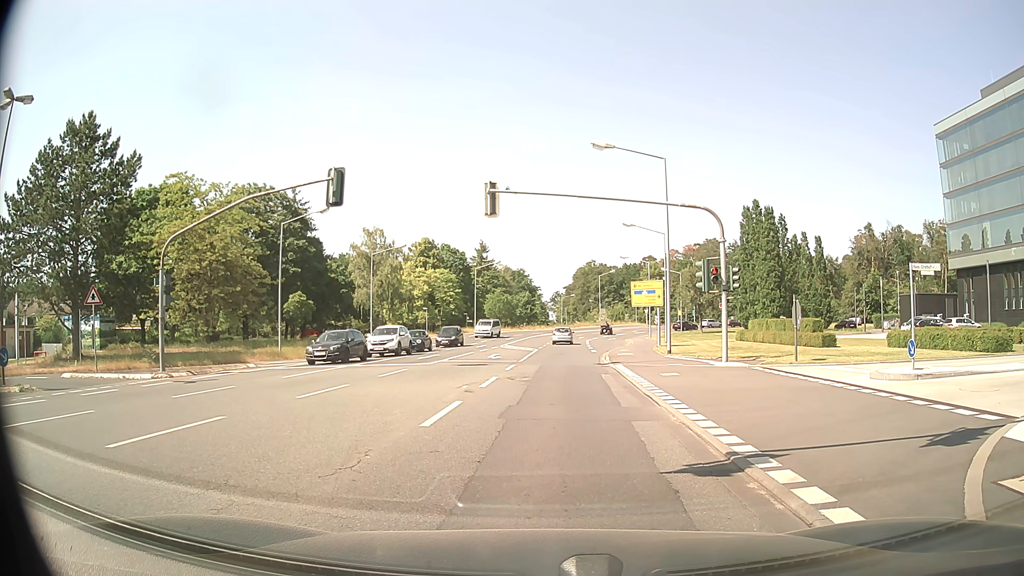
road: tertiary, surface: asphalt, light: Day
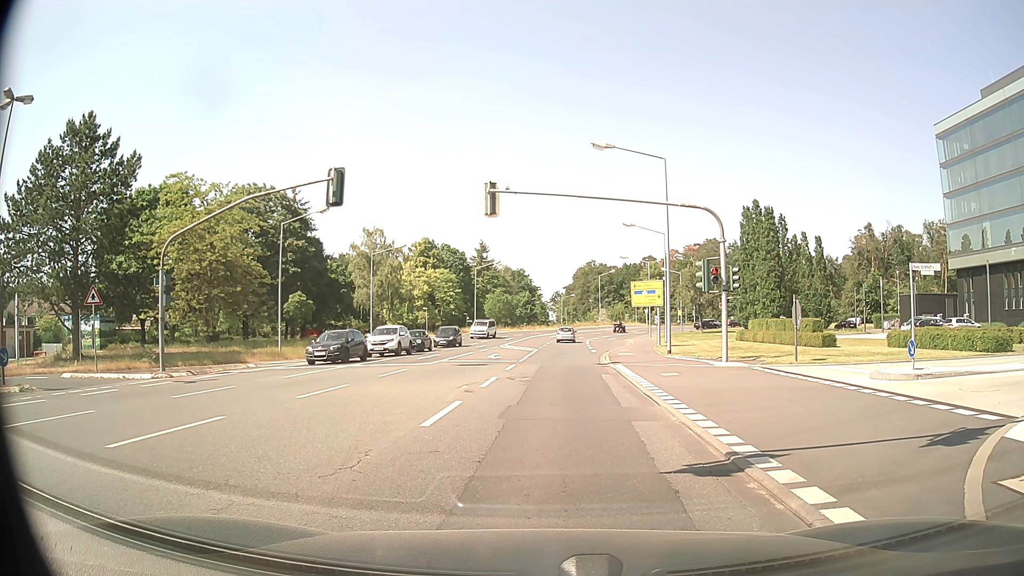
(0.0, 0.0) m; 0°
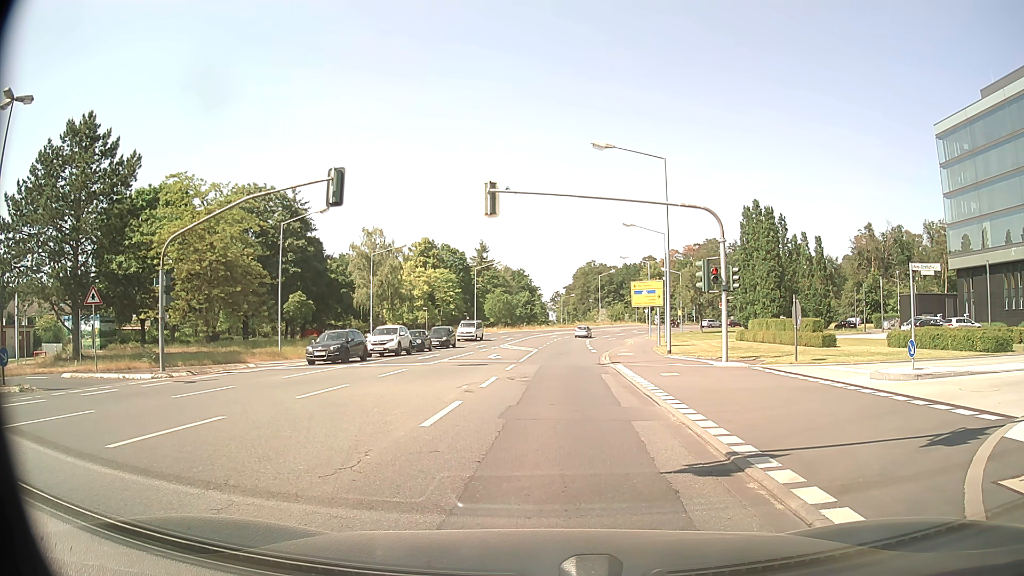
(0.0, 0.0) m; 0°
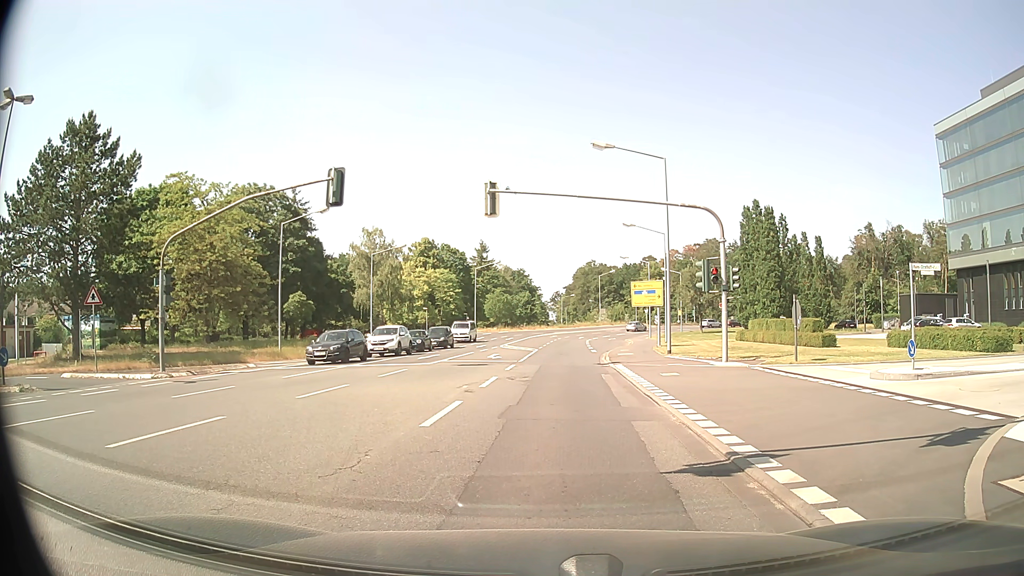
(0.0, 0.0) m; 0°
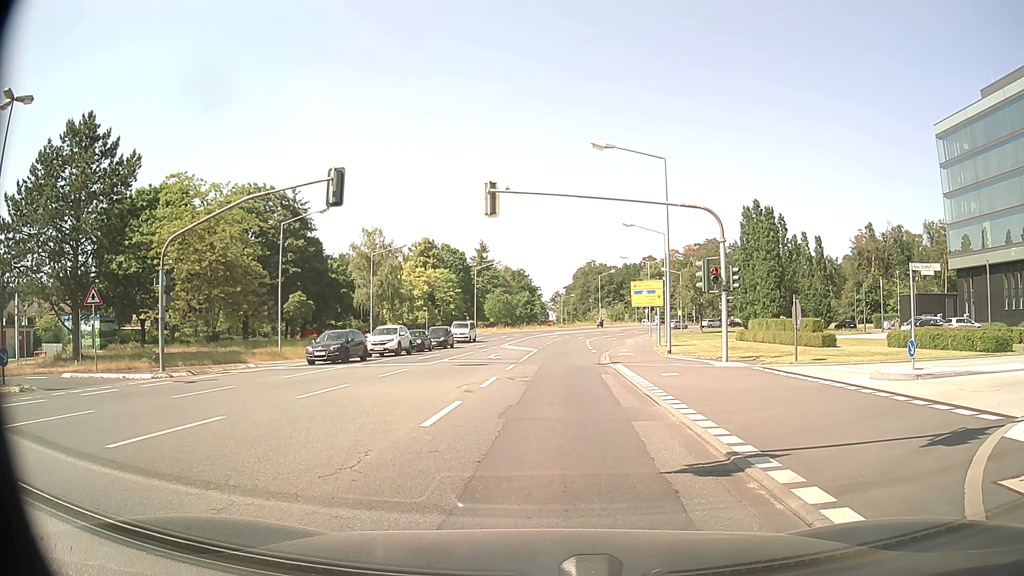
(0.0, 0.0) m; 0°
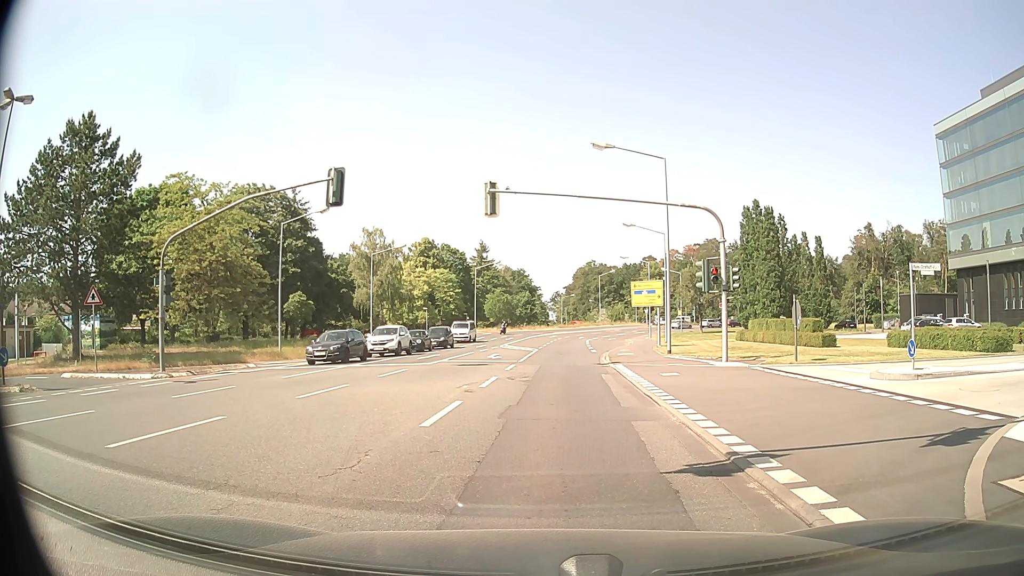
(0.0, 0.0) m; 0°
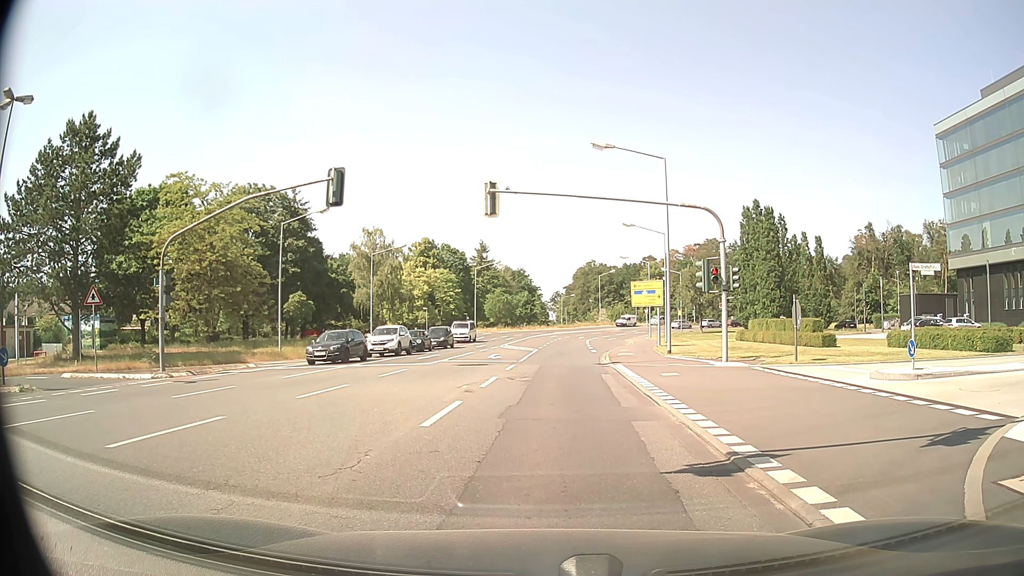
(0.0, 0.0) m; 0°
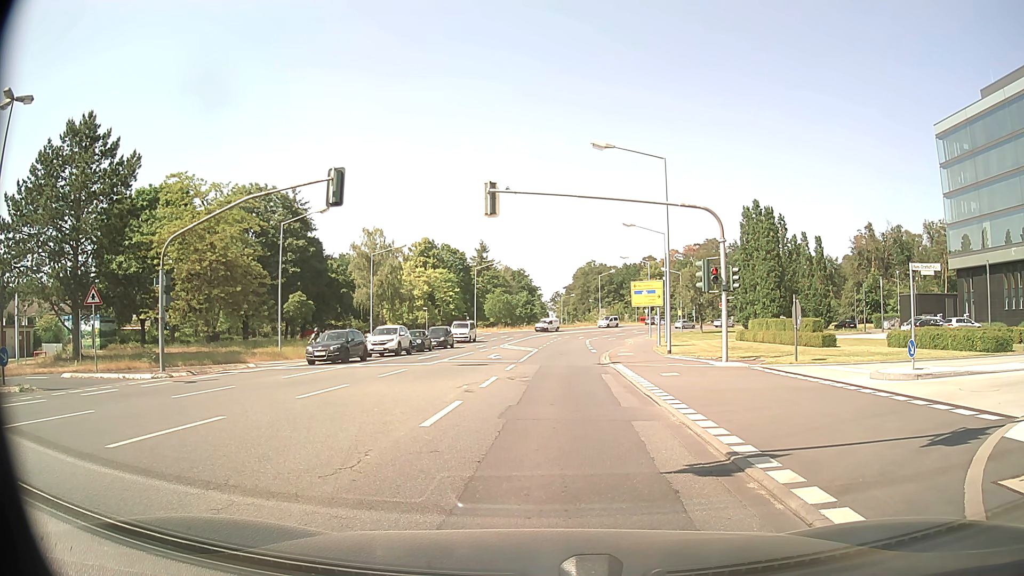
(0.0, 0.0) m; 0°
(0, +10) (+1, +20) (+1, +30) (+2, +40) (+4, +50) (+6, +60) (+7, +70) (+8, +79) (+11, +89) (+16, +98) m
